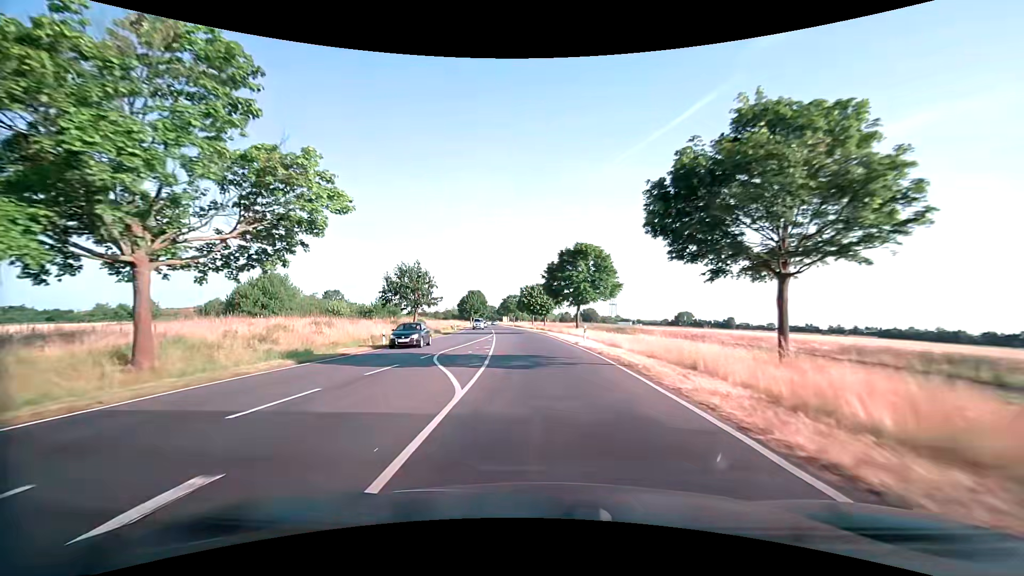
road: secondary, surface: asphalt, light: Day
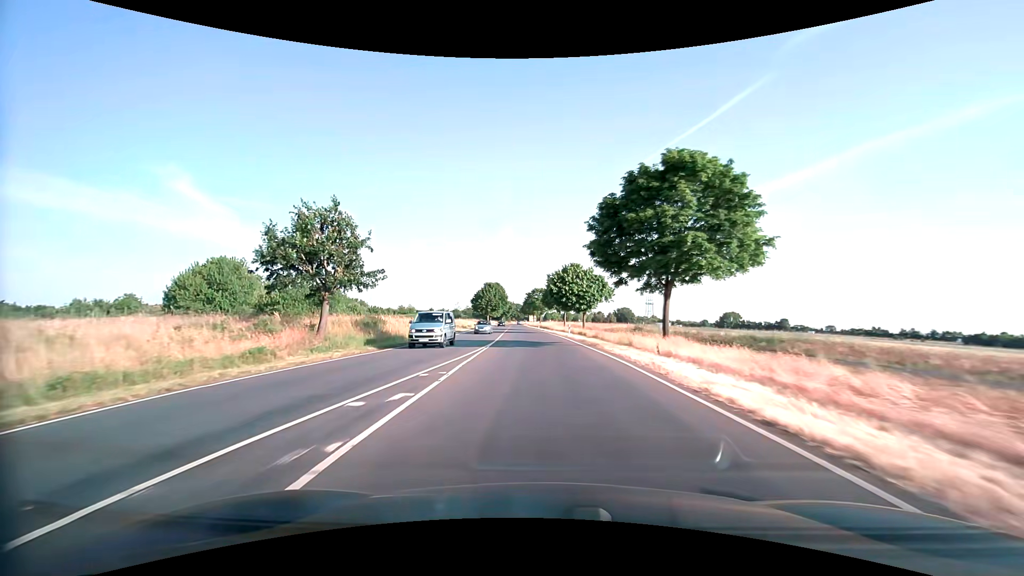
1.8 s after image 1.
(-1.0, +29.6) m; -3°
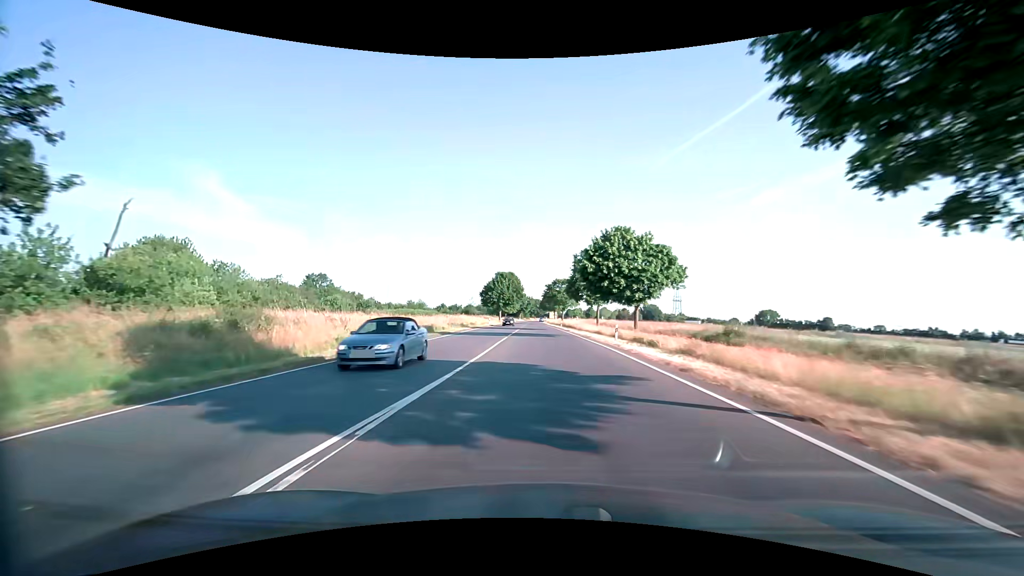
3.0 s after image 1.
(-0.5, +20.7) m; -2°
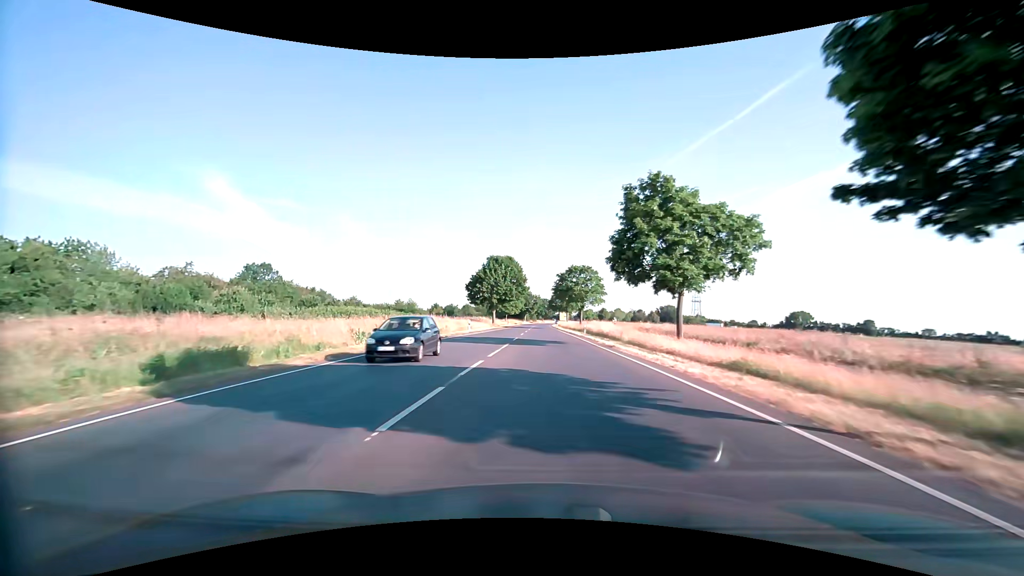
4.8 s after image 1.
(-0.4, +30.5) m; -1°
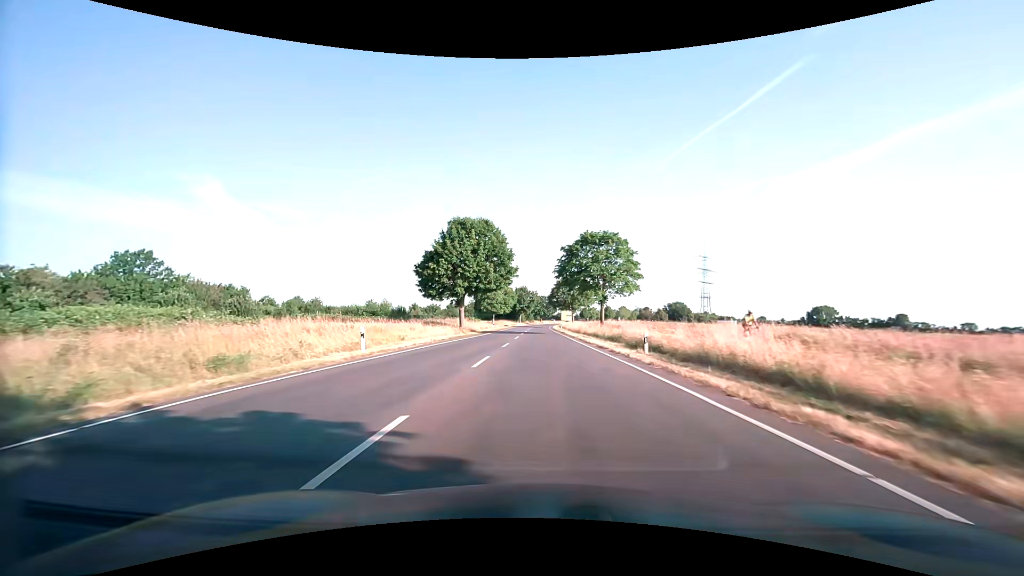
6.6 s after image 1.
(0.0, +29.7) m; 0°
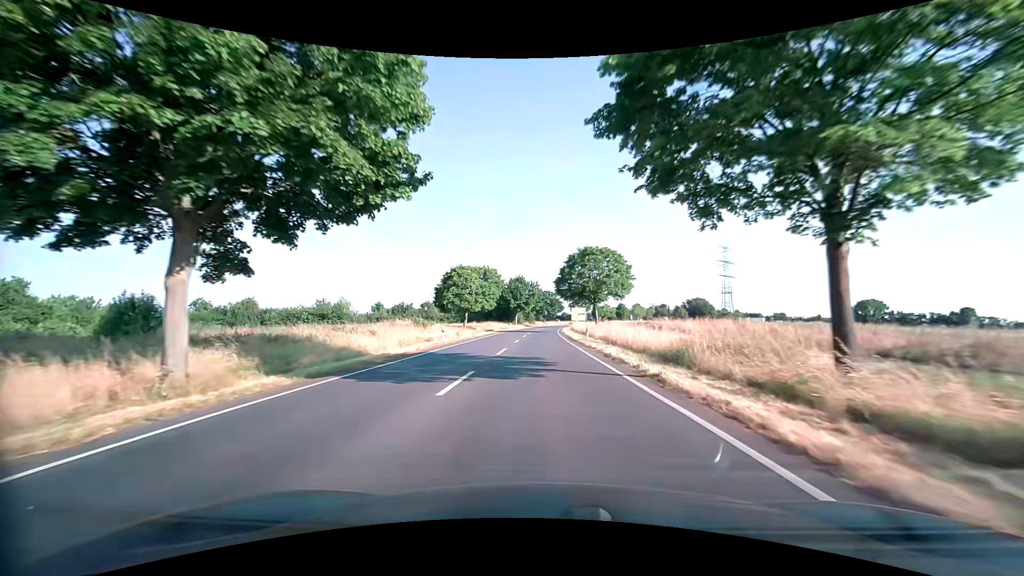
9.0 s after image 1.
(0.0, +38.4) m; 0°
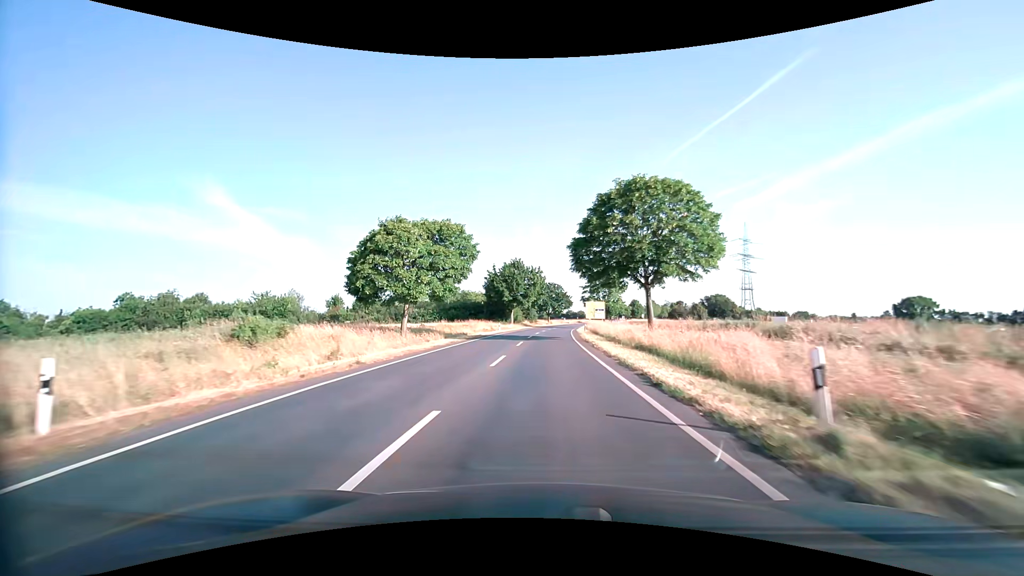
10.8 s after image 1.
(-0.2, +27.9) m; 0°
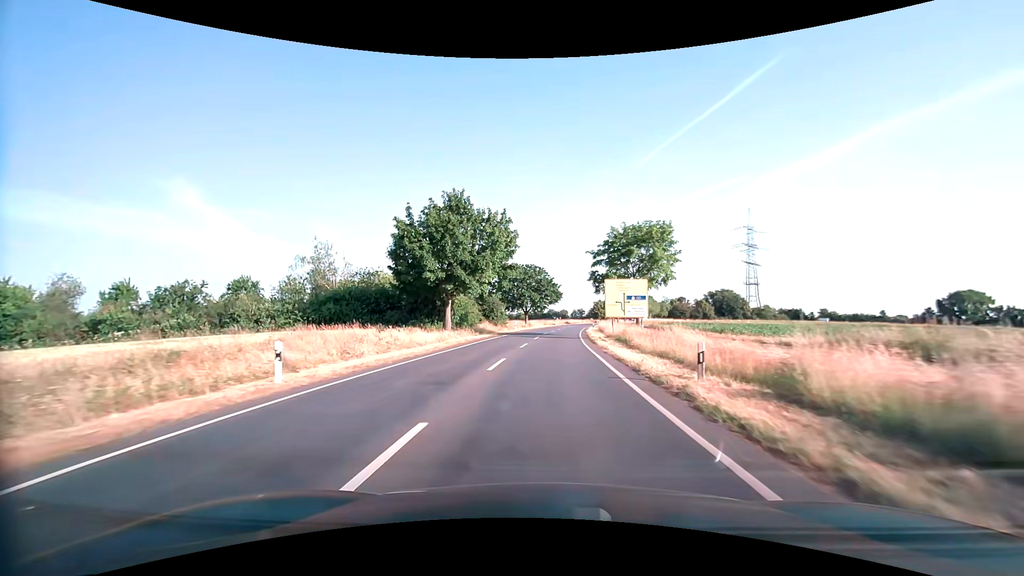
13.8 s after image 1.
(+0.7, +44.9) m; +2°
(0, +10) (0, +20) (+1, +30) (+1, +40) (+2, +50) (+2, +60) (+3, +70) (+4, +80) (+6, +90) (+7, +100) m
